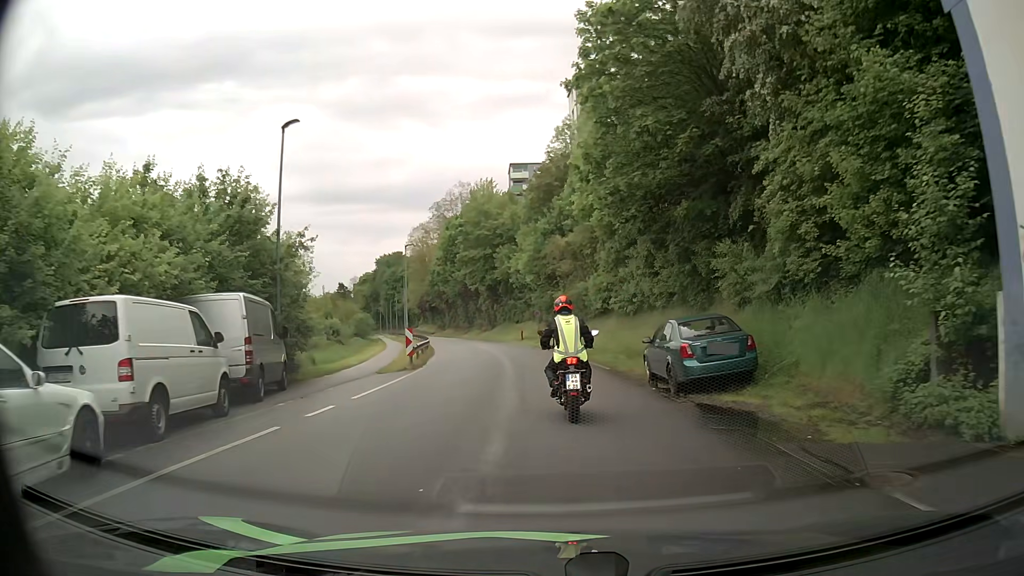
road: residential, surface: asphalt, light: Day
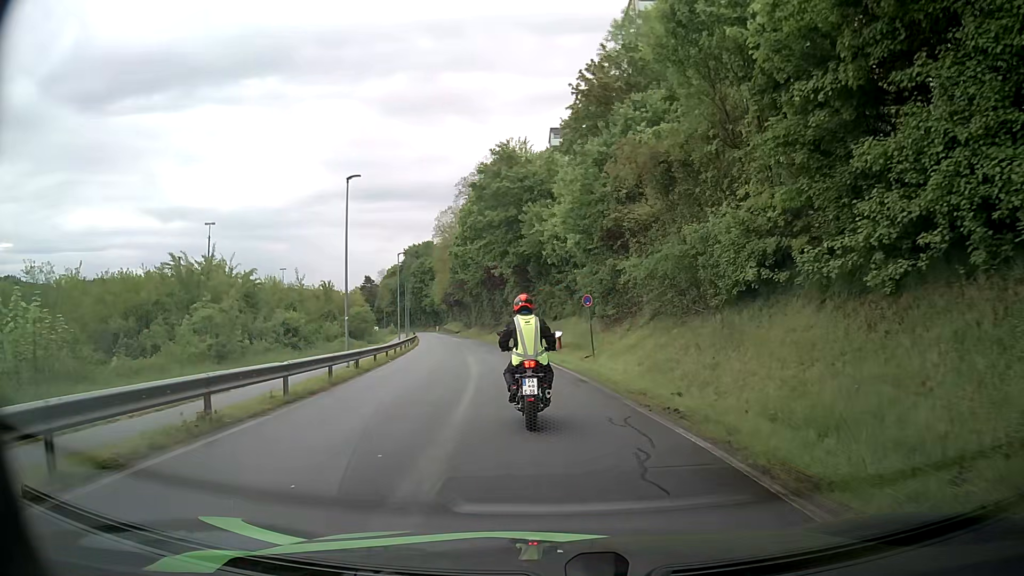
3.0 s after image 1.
(-0.7, +24.0) m; -5°
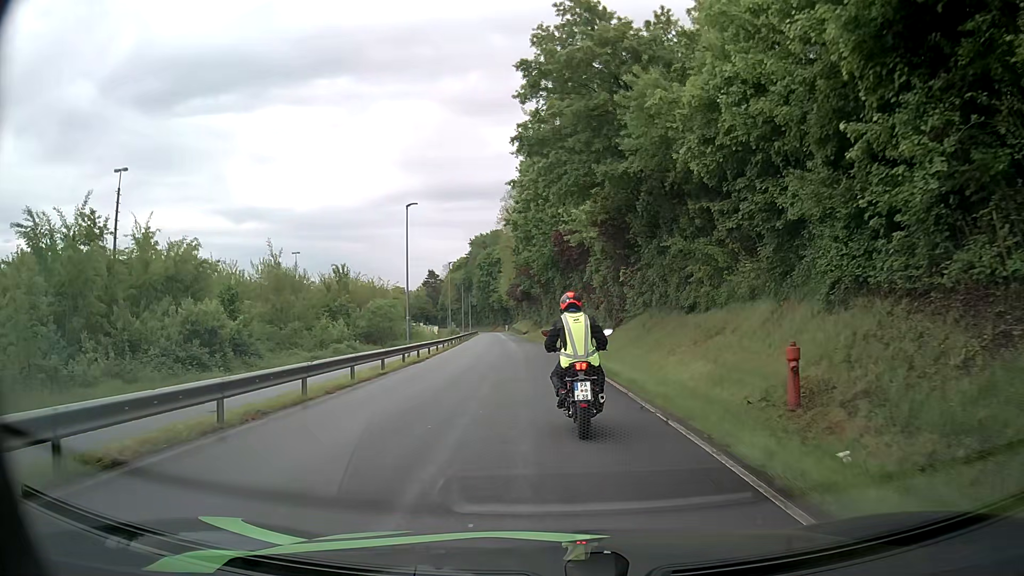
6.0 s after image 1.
(-1.3, +24.5) m; -6°
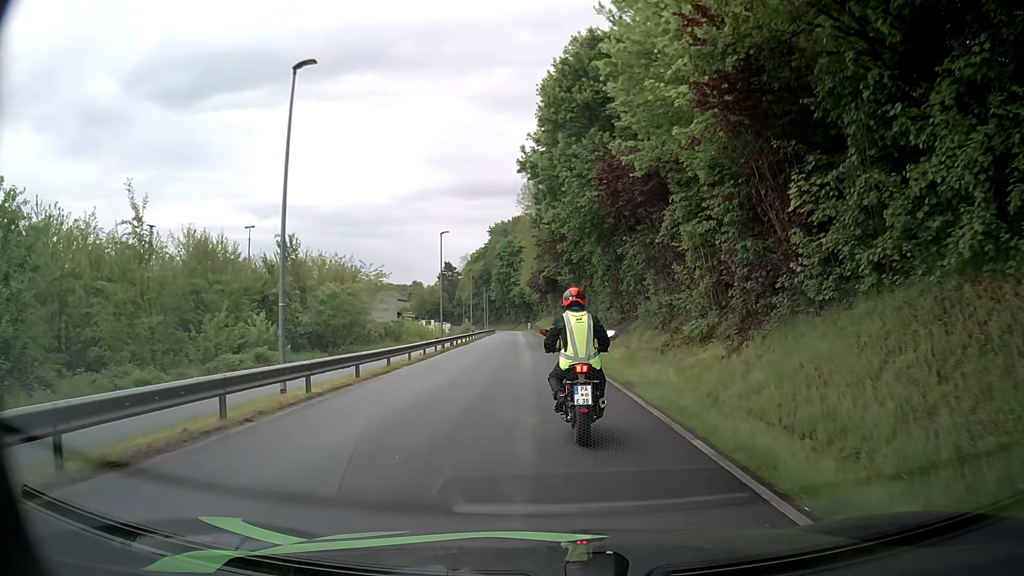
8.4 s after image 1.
(-0.6, +20.3) m; -3°
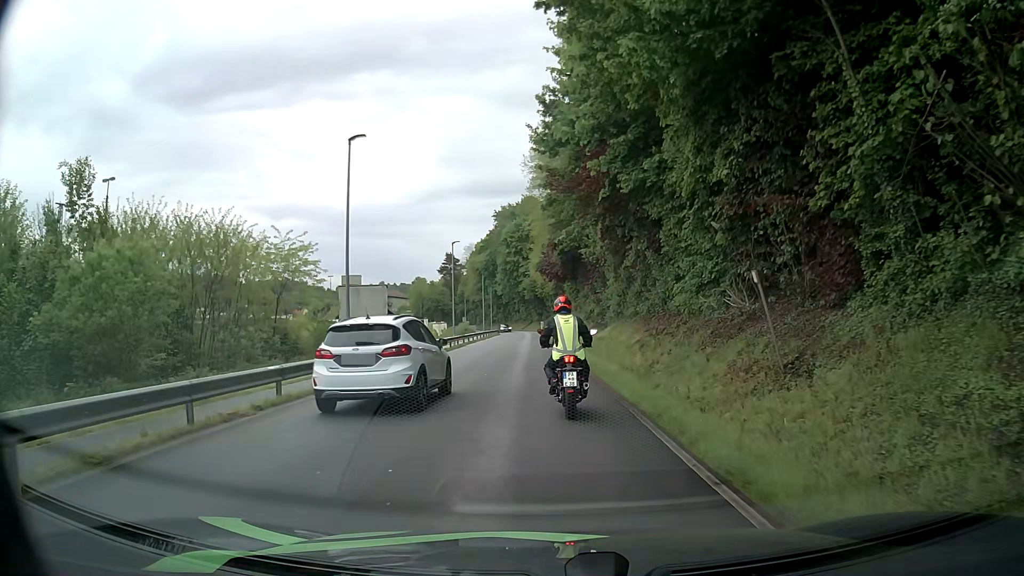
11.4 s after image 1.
(0.0, +24.7) m; 0°
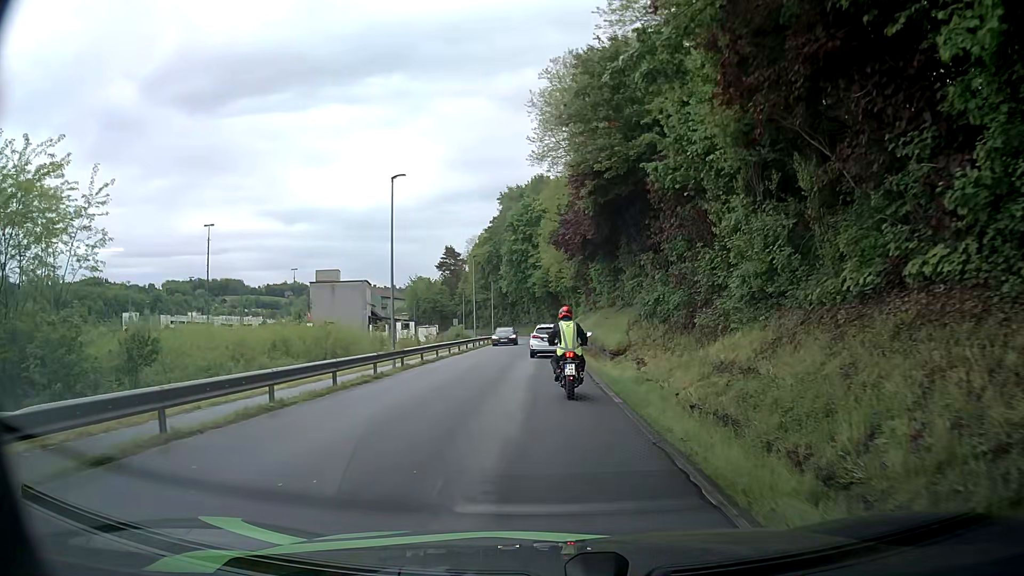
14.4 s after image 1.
(-0.3, +24.8) m; -2°
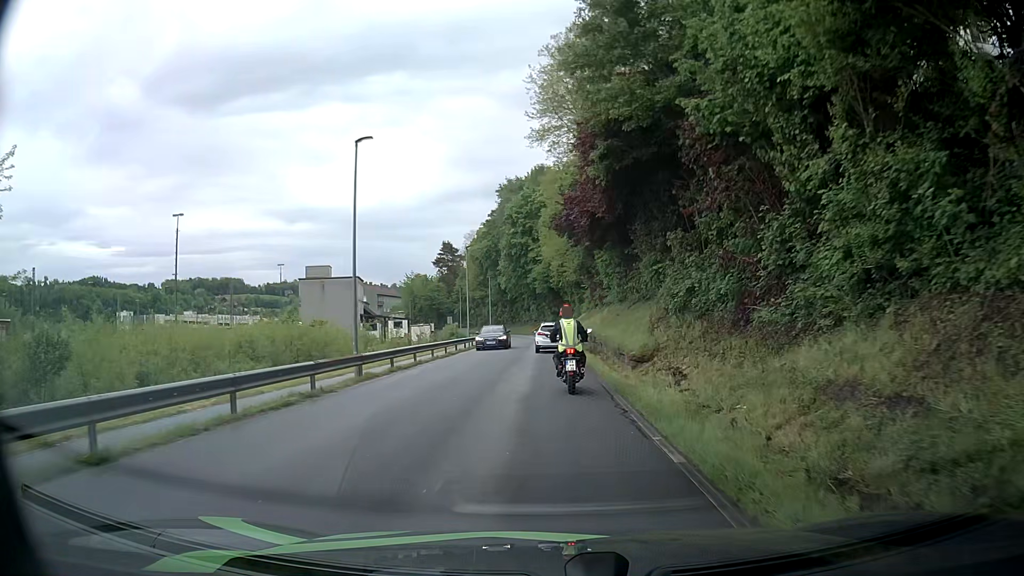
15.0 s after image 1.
(0.0, +5.8) m; +1°
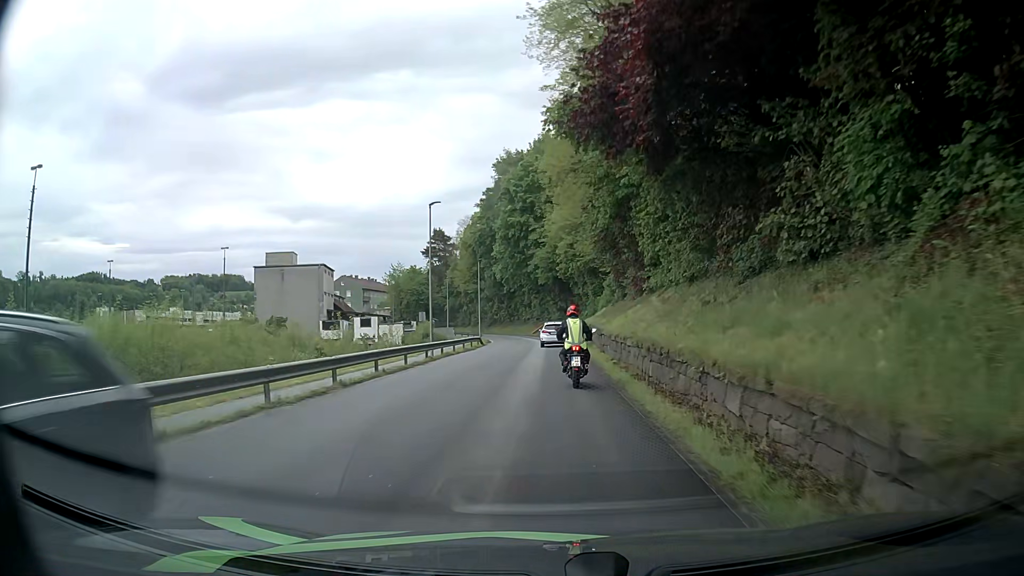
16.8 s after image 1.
(-0.3, +19.1) m; -2°
(0, +10) (0, +20) (0, +30) (0, +40) (0, +50) (0, +60) (-1, +70) (-3, +80) (-5, +90) (-8, +99) m
